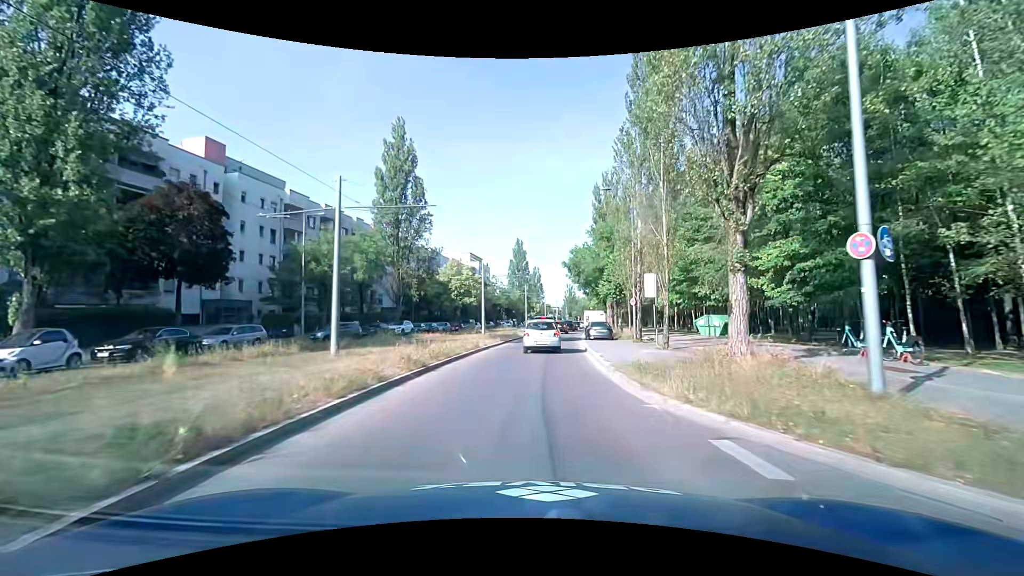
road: secondary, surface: asphalt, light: Day
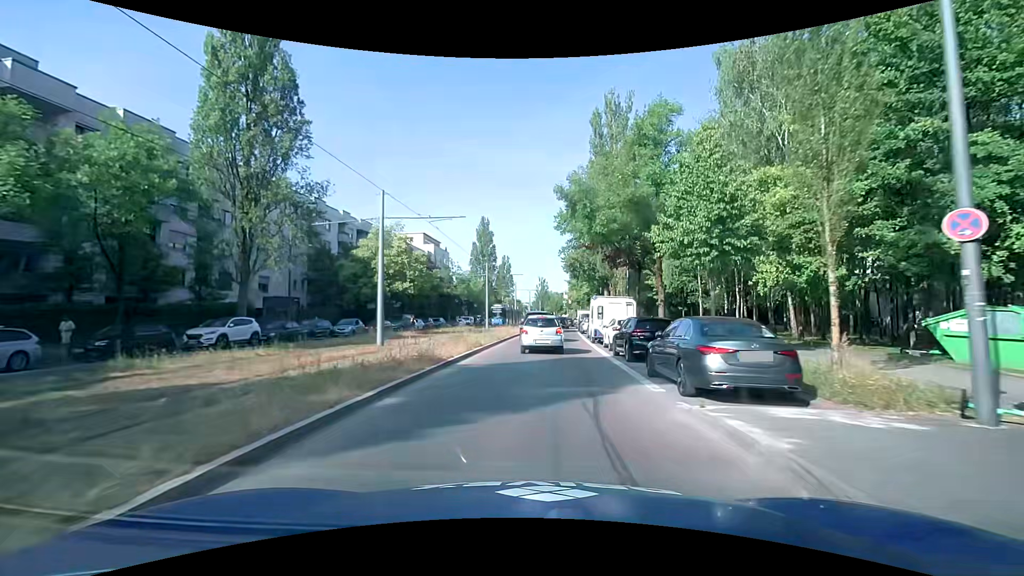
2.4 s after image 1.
(+0.7, +26.5) m; +4°
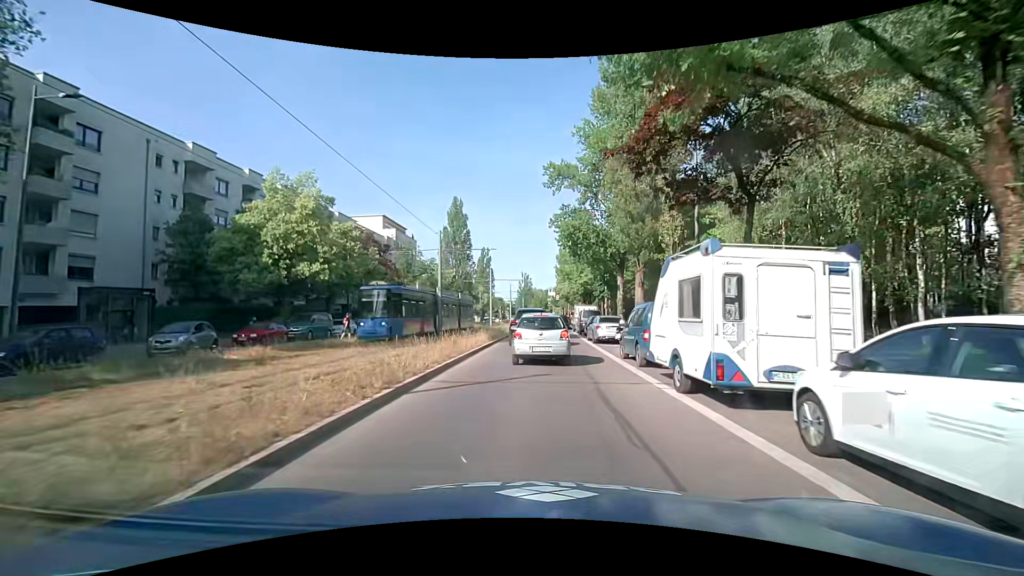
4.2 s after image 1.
(+0.3, +18.5) m; +1°
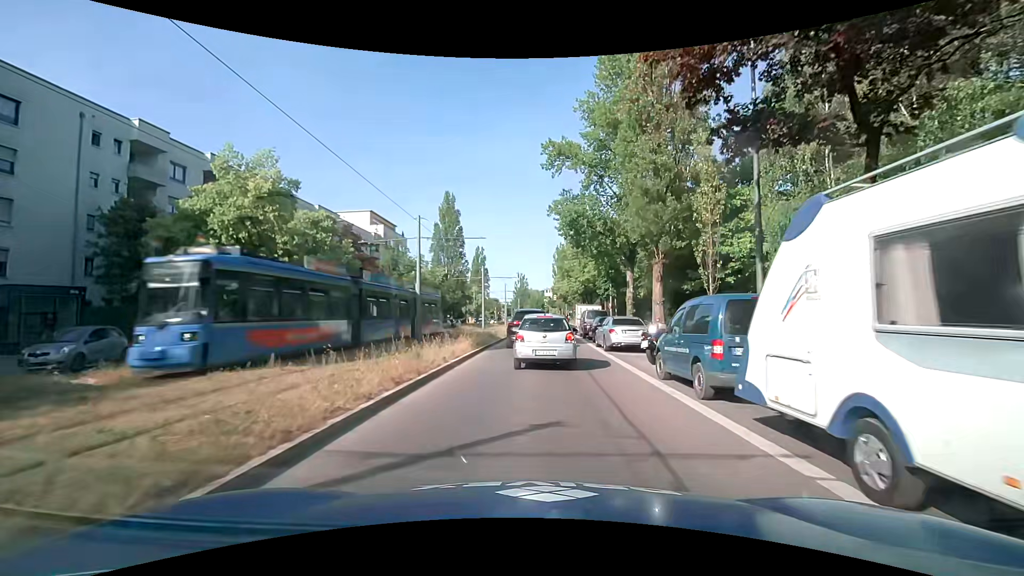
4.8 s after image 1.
(0.0, +5.2) m; 0°
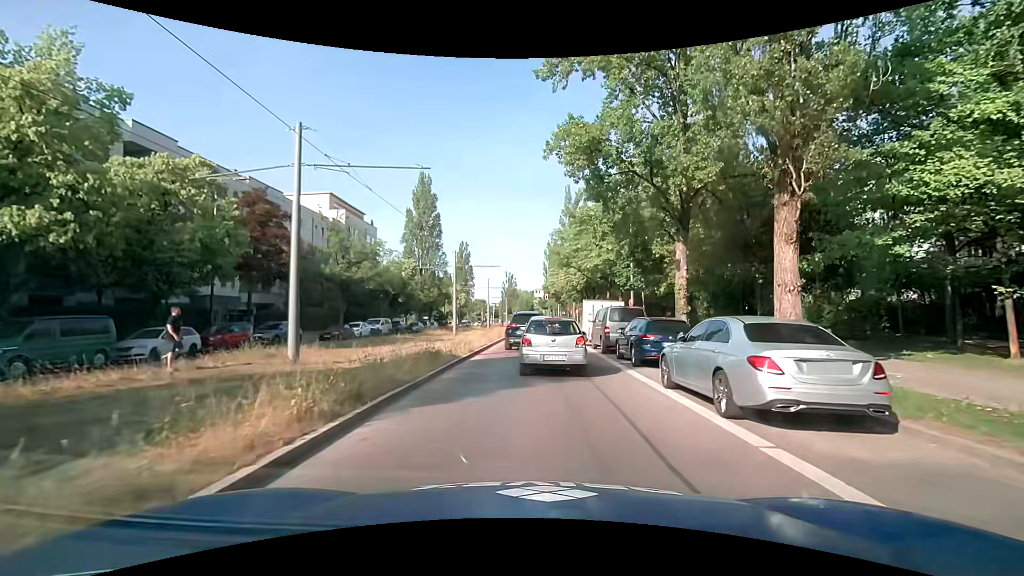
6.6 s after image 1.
(+0.3, +13.4) m; +3°
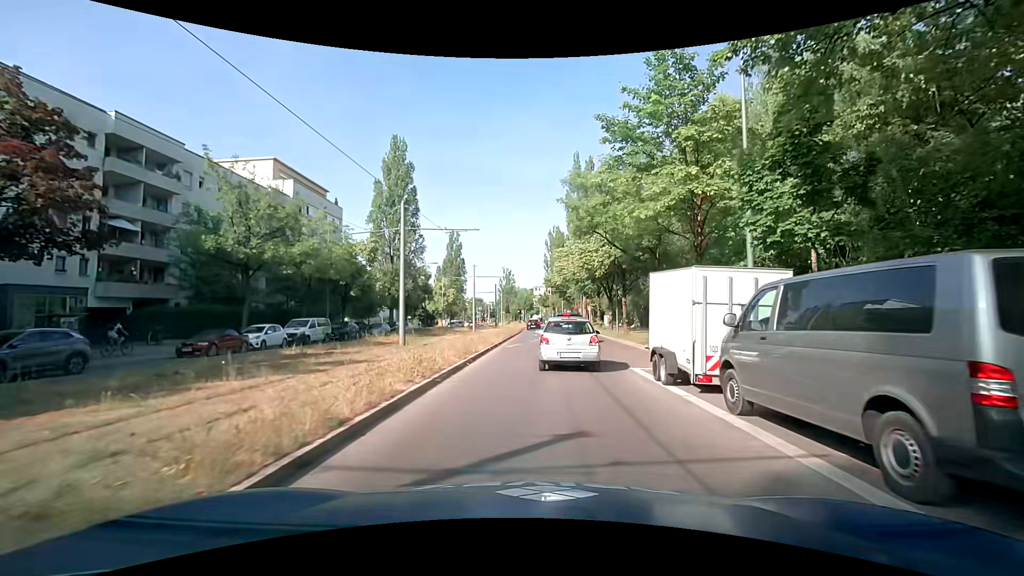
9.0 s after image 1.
(-0.1, +16.8) m; -1°
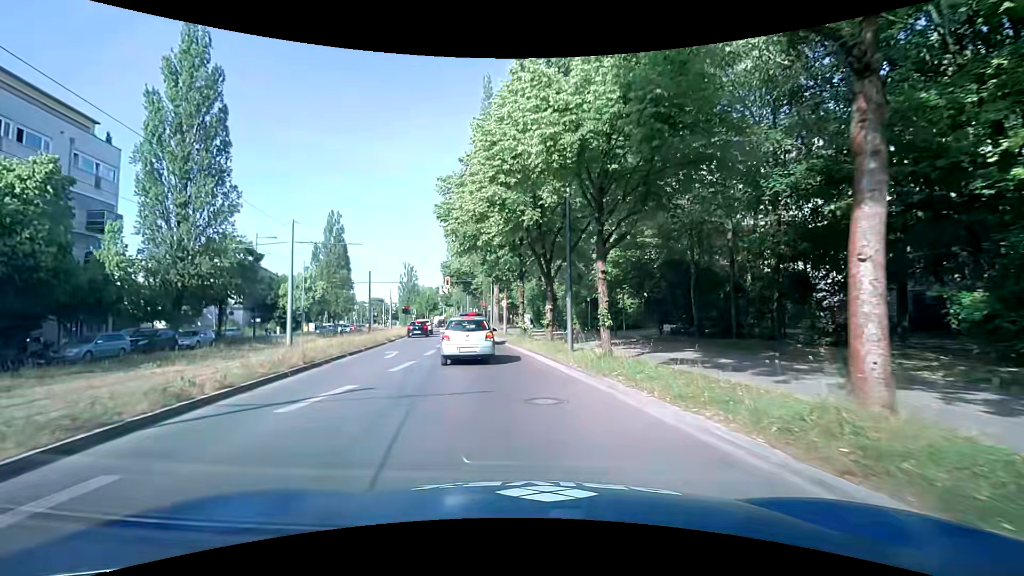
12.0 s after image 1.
(+2.3, +22.9) m; +12°
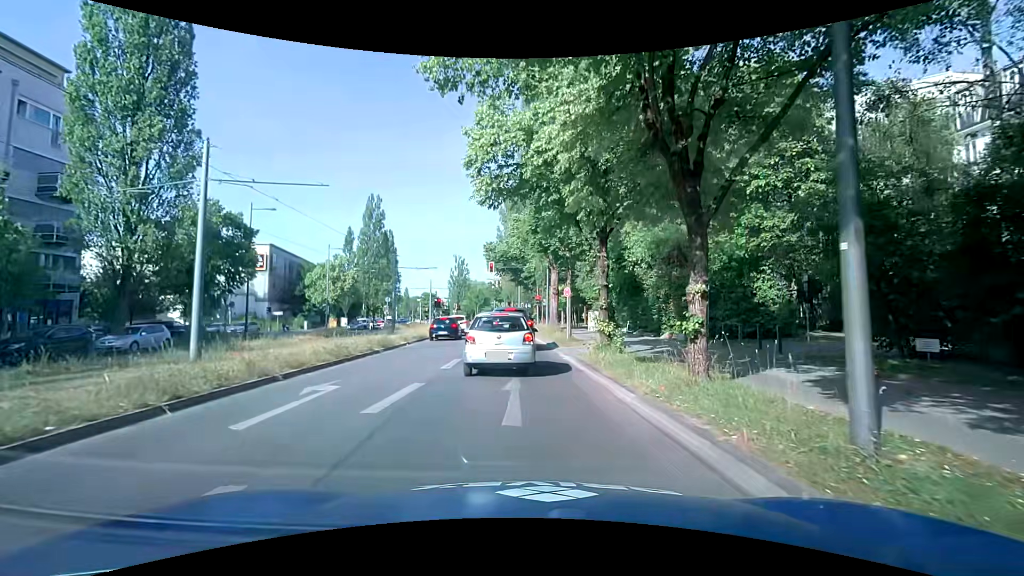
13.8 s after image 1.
(-1.1, +12.3) m; -7°
